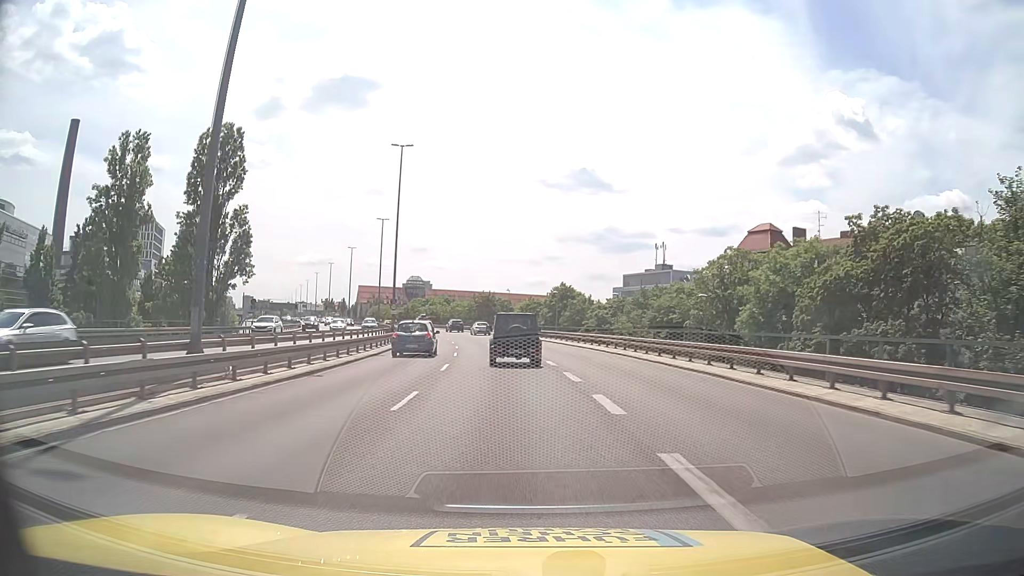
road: trunk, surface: asphalt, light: Day
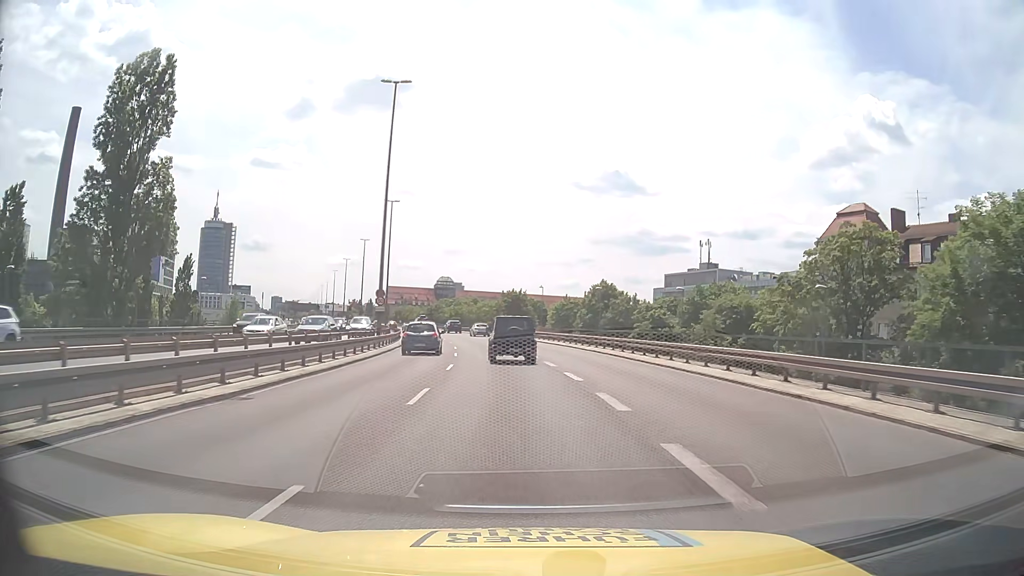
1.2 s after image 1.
(-0.4, +17.2) m; -3°
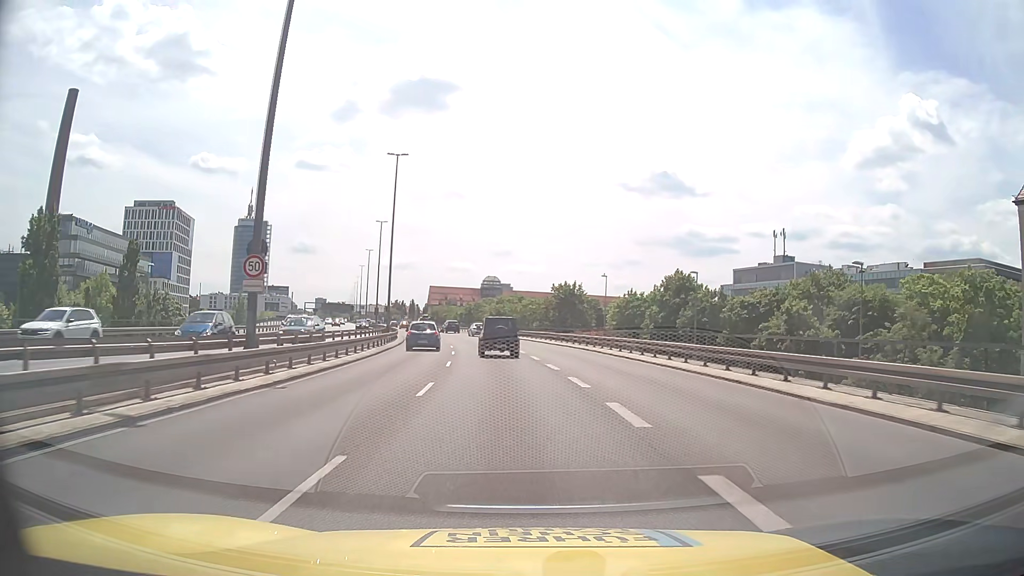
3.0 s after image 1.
(-1.0, +25.7) m; -4°
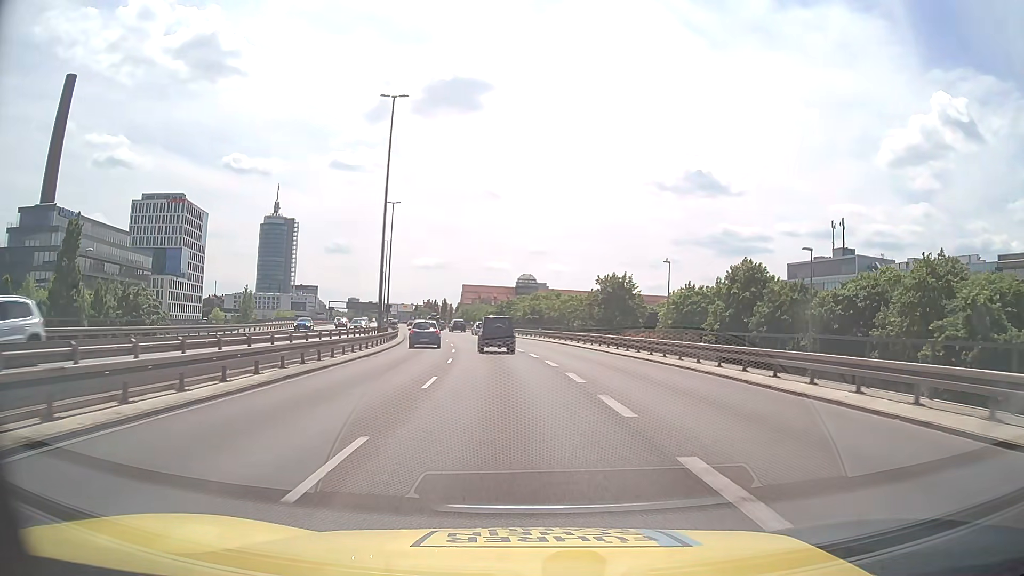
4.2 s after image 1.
(-0.4, +17.1) m; -3°
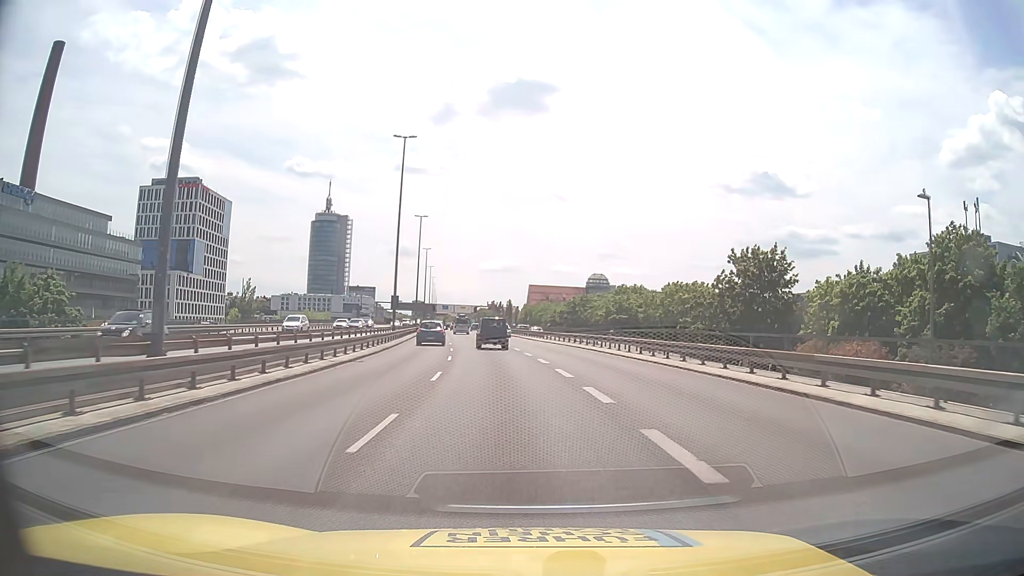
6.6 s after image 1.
(-1.8, +34.1) m; -6°
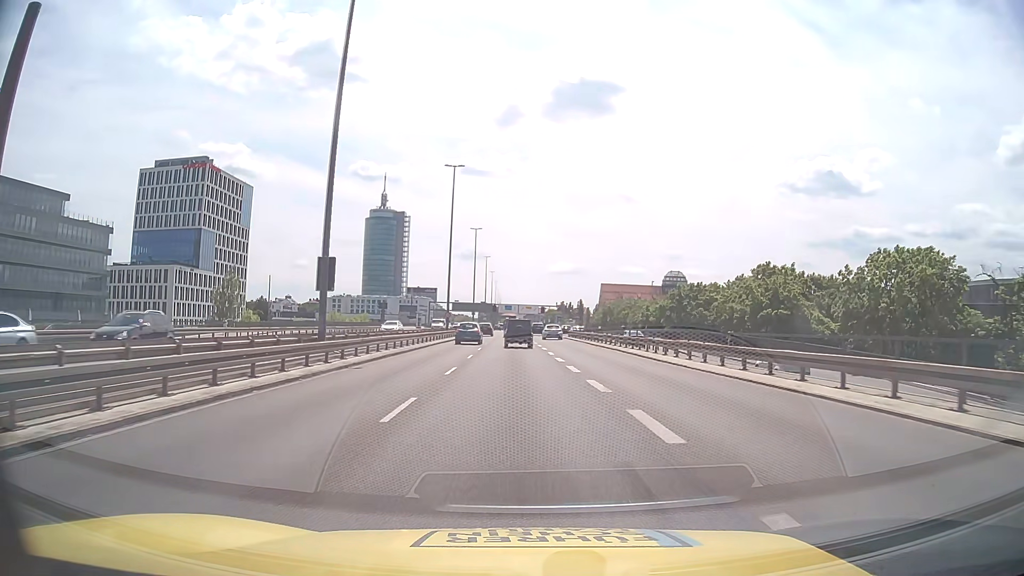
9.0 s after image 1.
(-1.8, +34.0) m; -6°
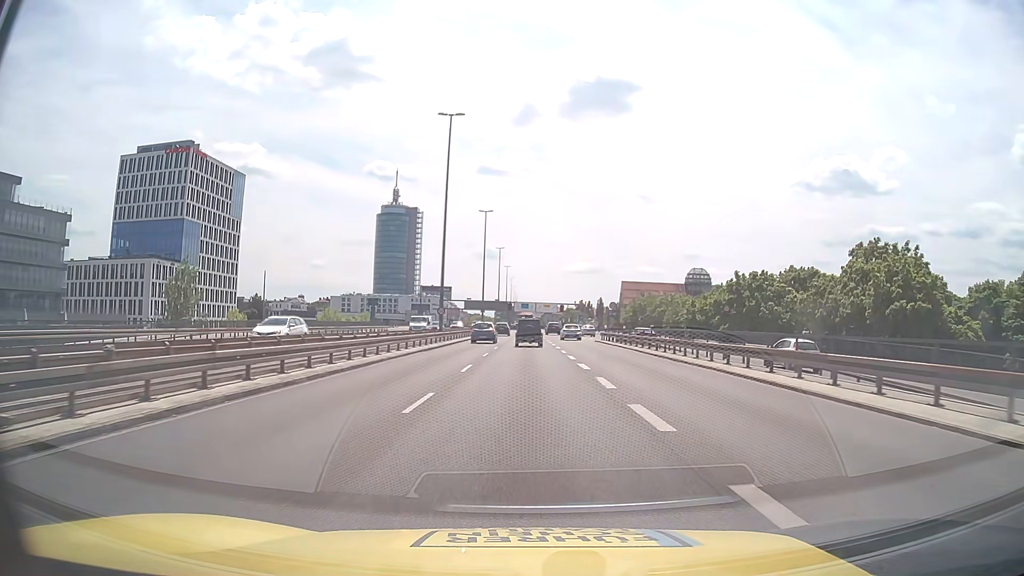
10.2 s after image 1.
(-0.2, +17.0) m; -1°
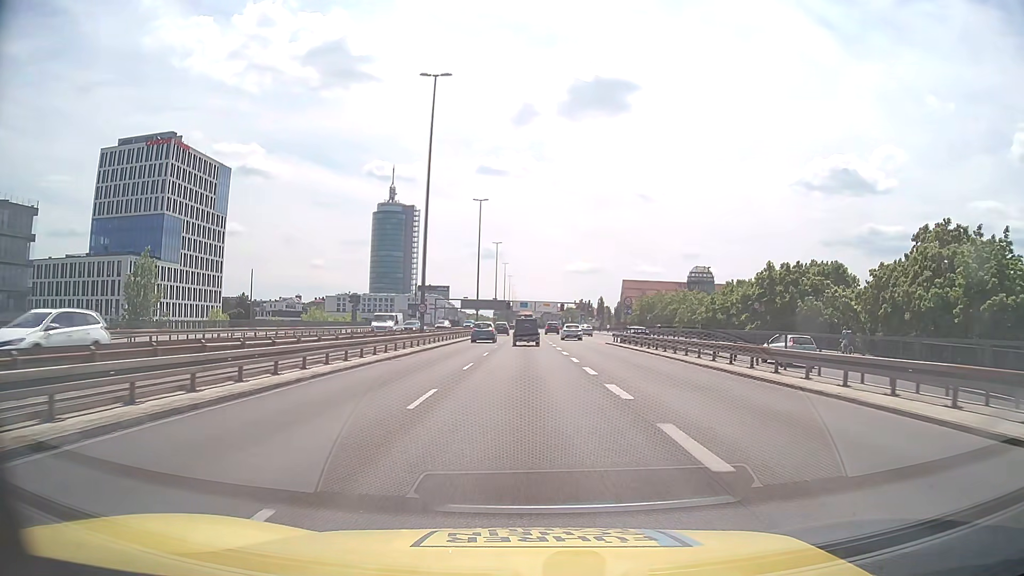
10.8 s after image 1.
(0.0, +8.5) m; 0°
(0, +10) (0, +20) (0, +30) (0, +40) (0, +50) (0, +60) (0, +70) (0, +80) (0, +90) (0, +100) m
